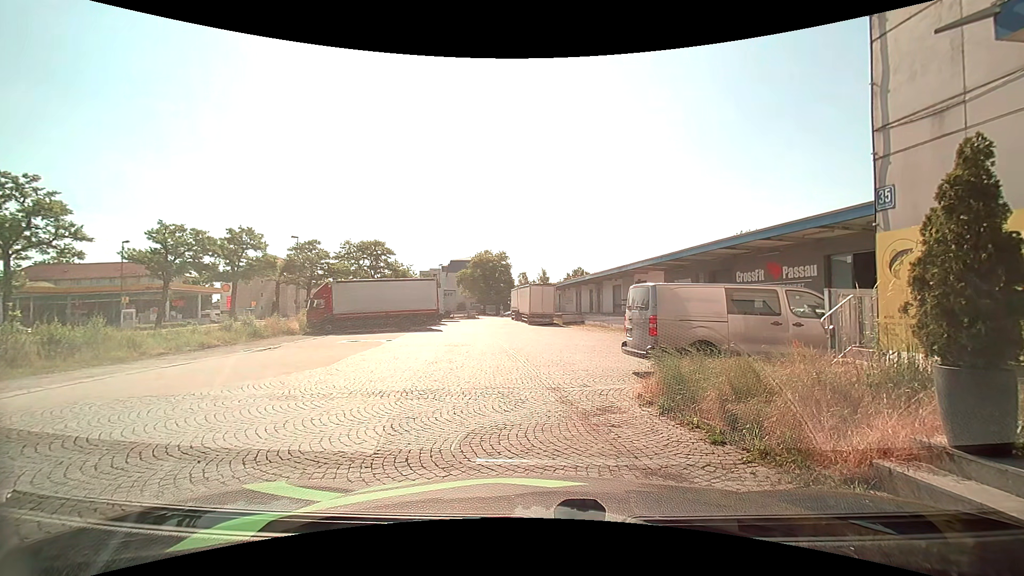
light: Day
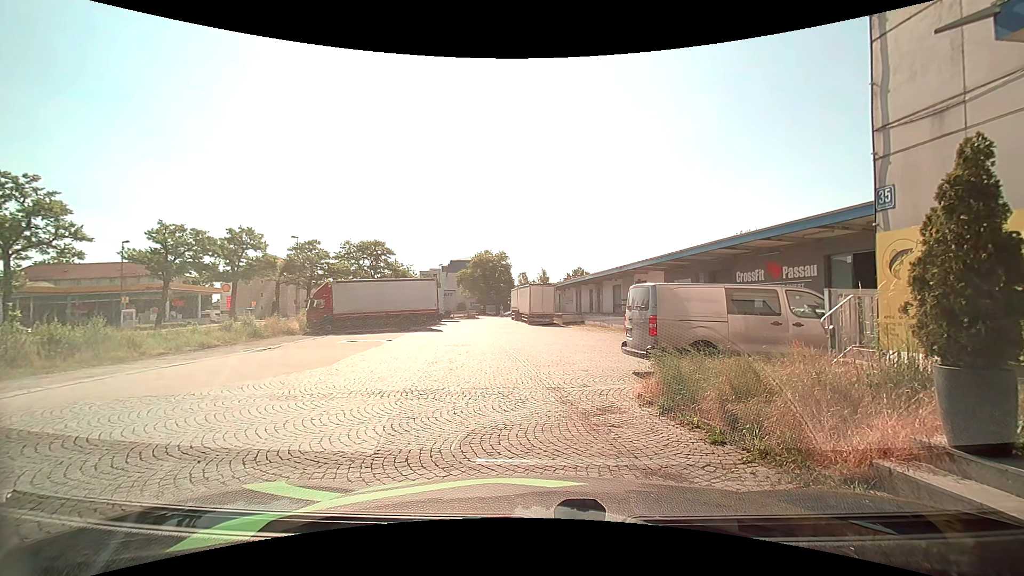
(0.0, 0.0) m; 0°
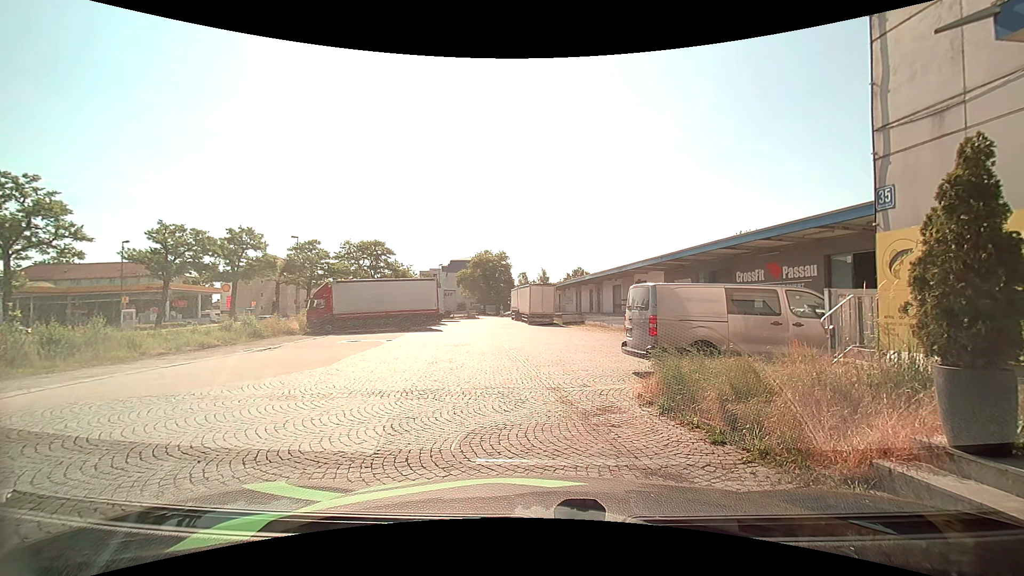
(0.0, 0.0) m; 0°
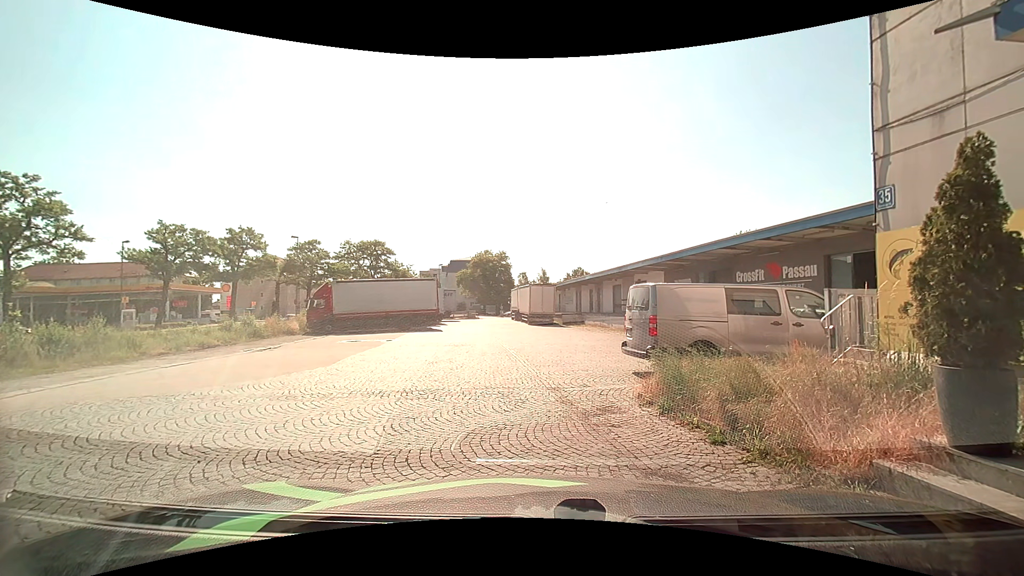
(0.0, 0.0) m; 0°
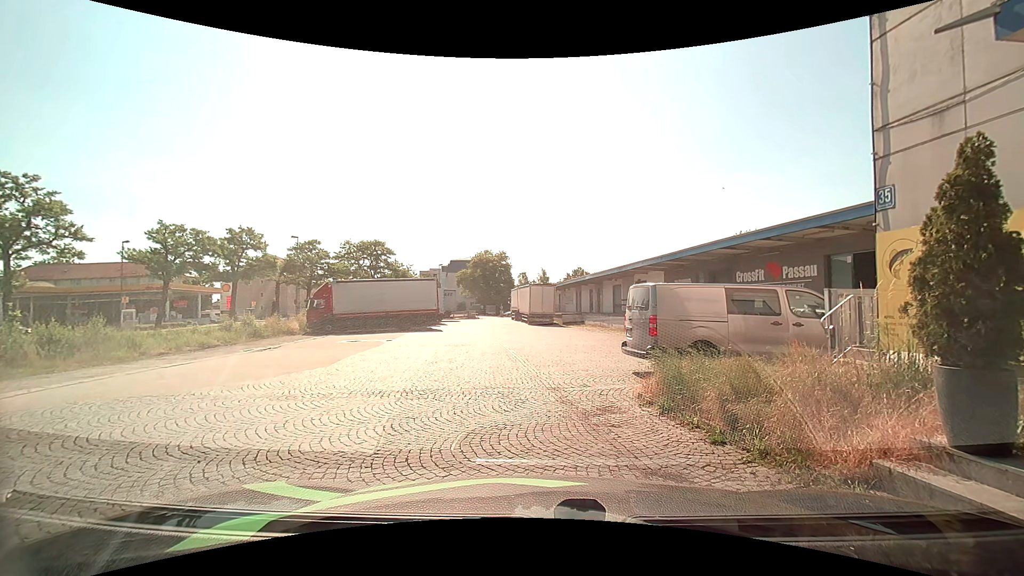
(0.0, 0.0) m; 0°
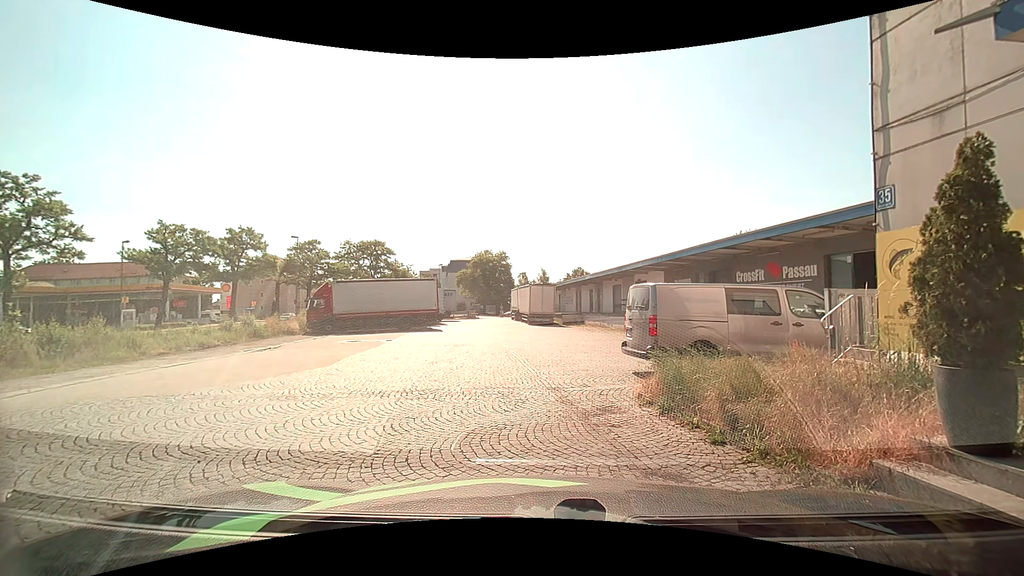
(0.0, 0.0) m; 0°
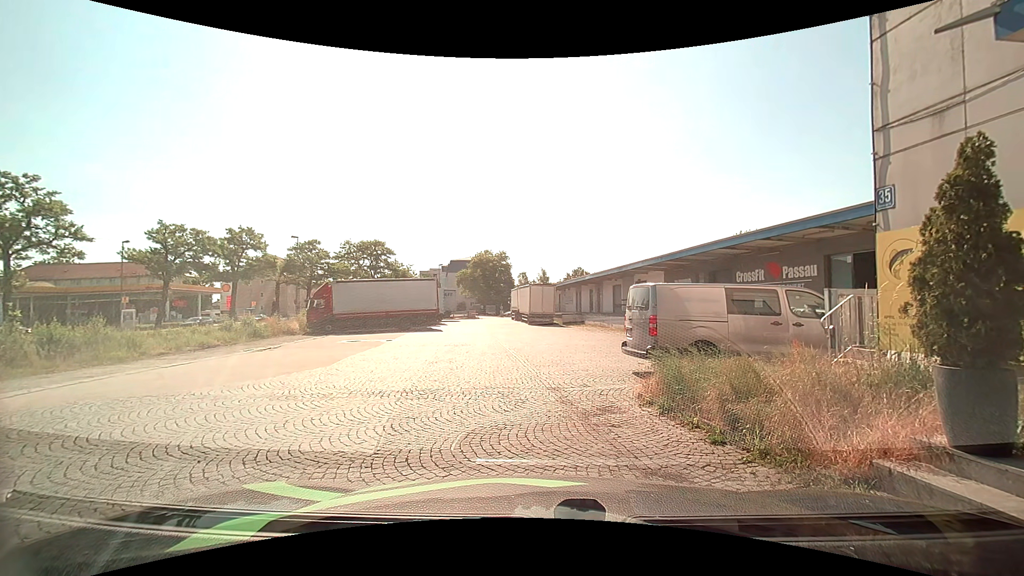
(0.0, 0.0) m; 0°
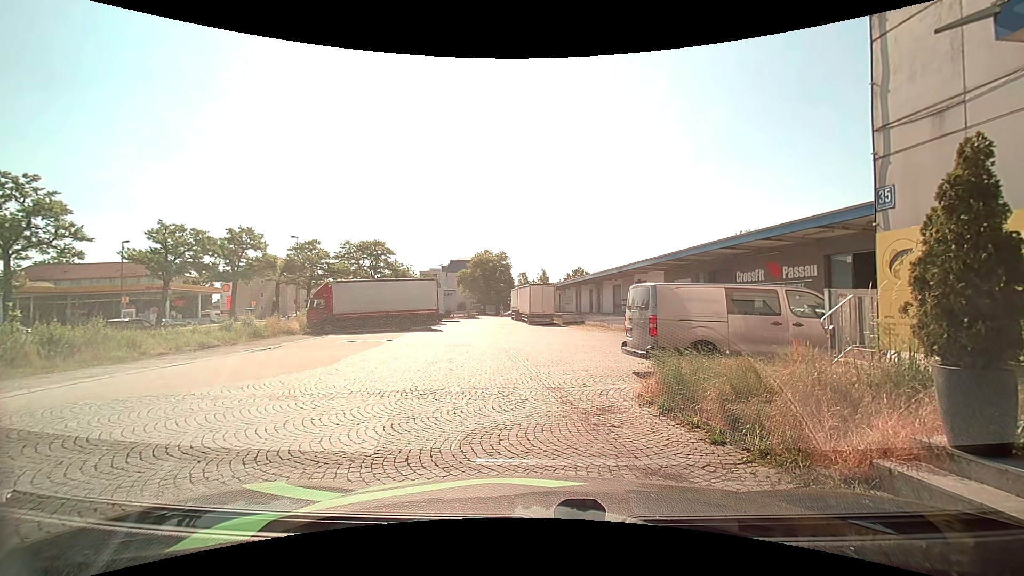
(0.0, 0.0) m; 0°
